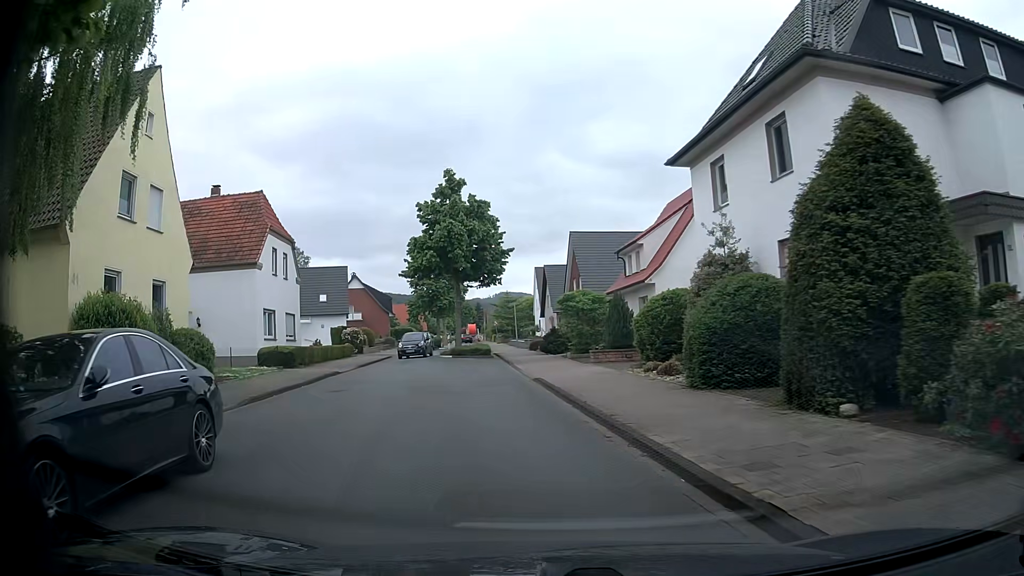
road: unclassified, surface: asphalt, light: Day
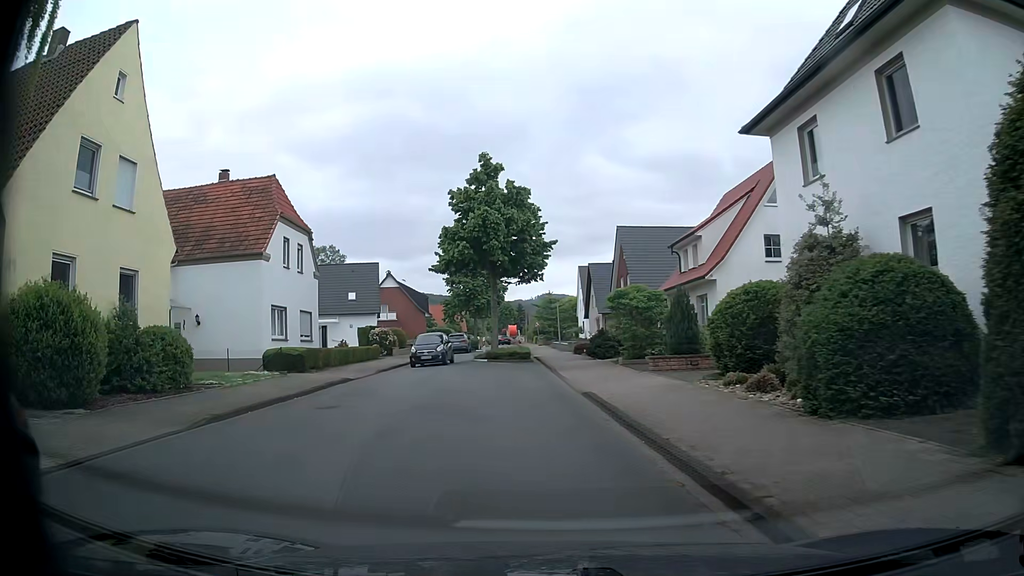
(-0.2, +4.1) m; -4°
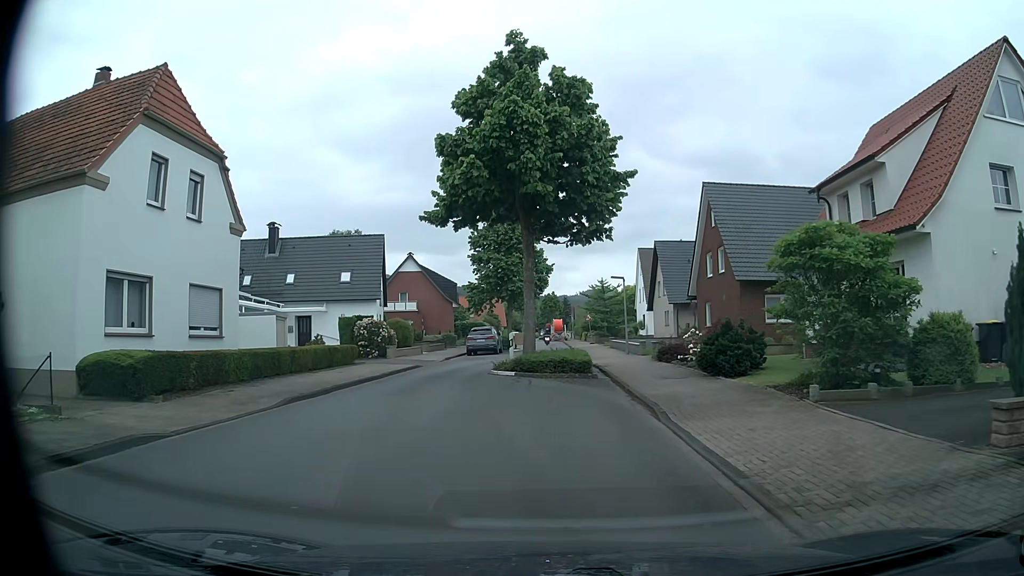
(-1.0, +14.8) m; -5°
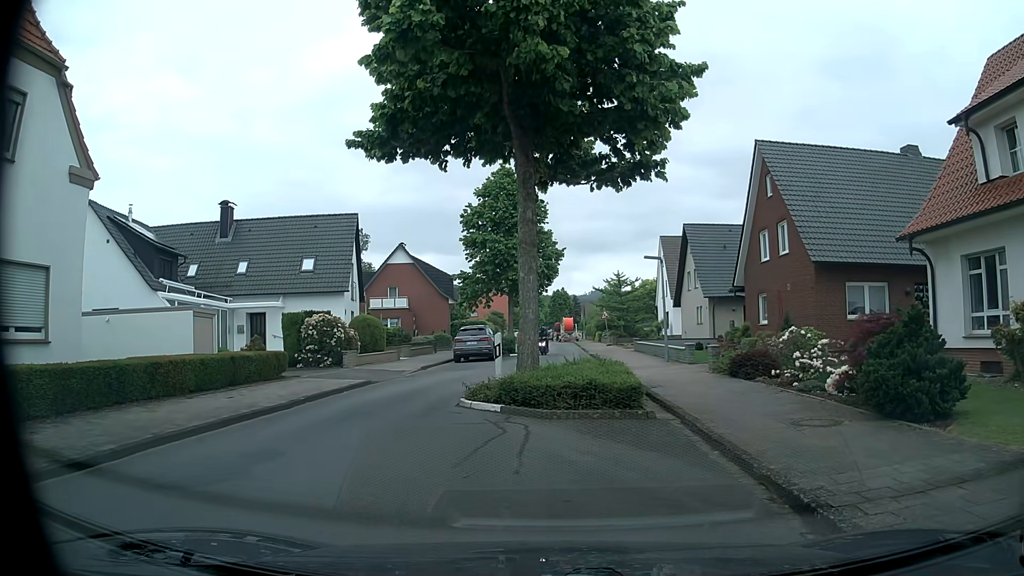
(0.0, +8.6) m; 0°
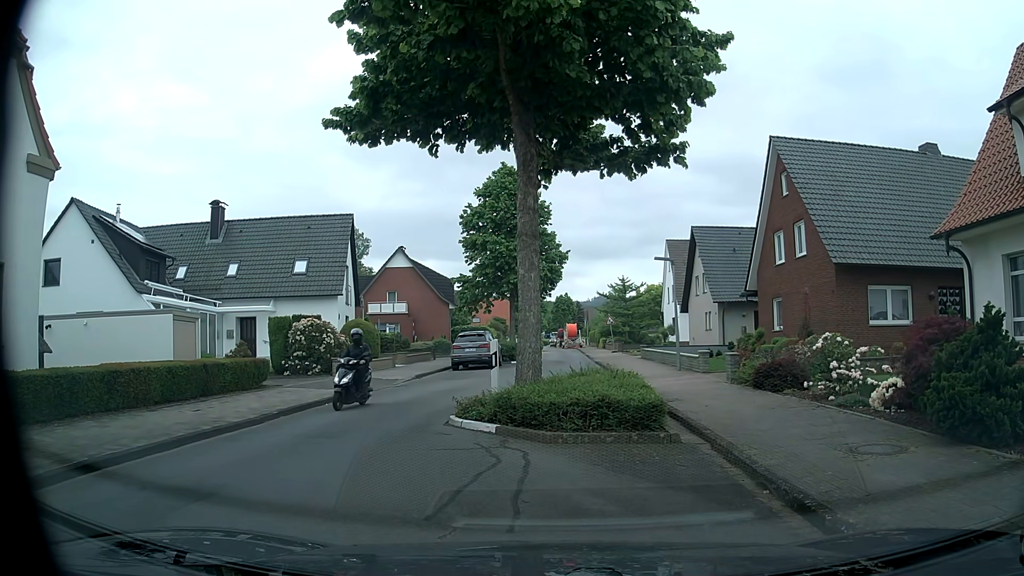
(0.0, +1.6) m; -1°
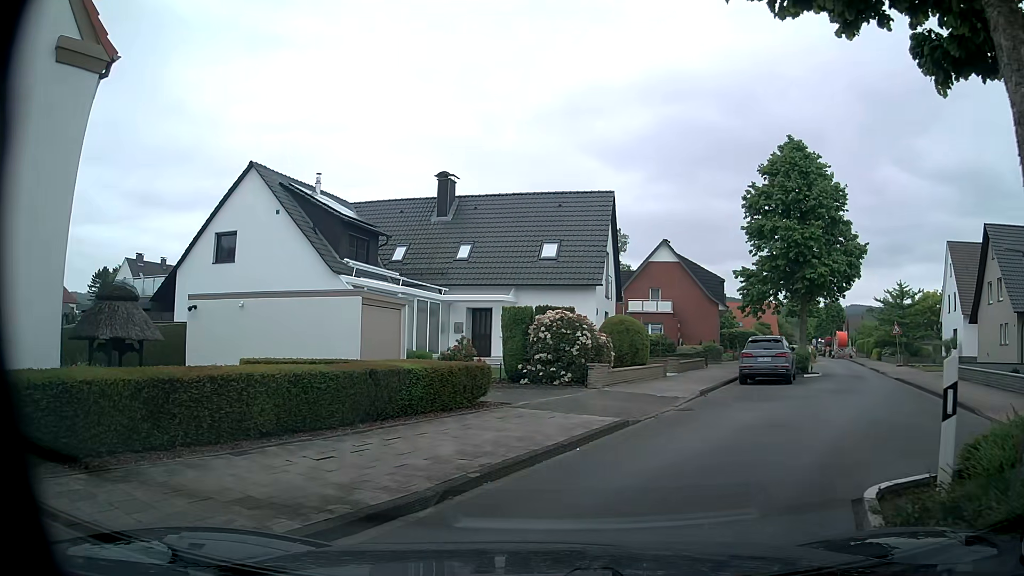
(-1.3, +6.6) m; -22°
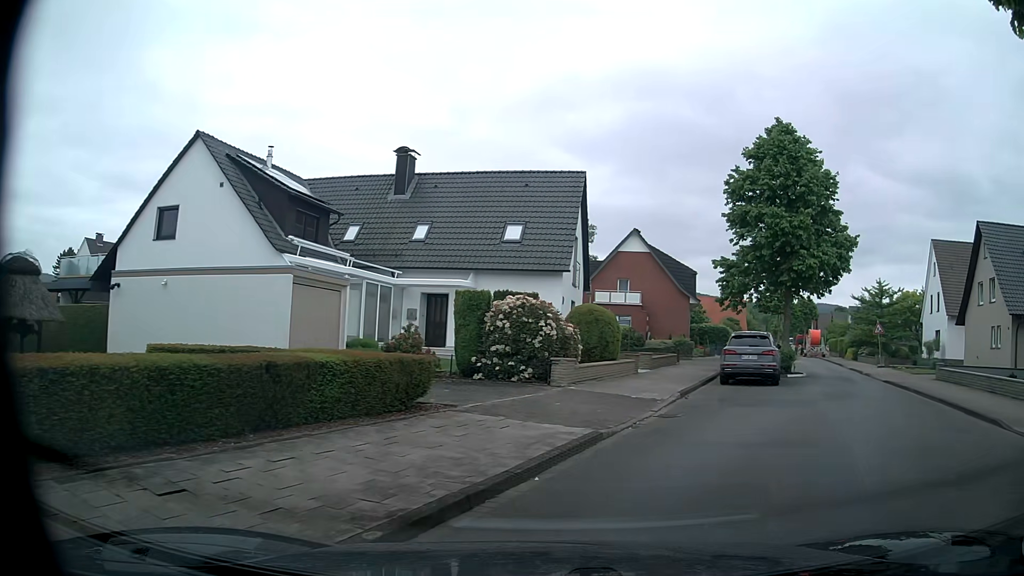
(0.0, +2.5) m; +3°
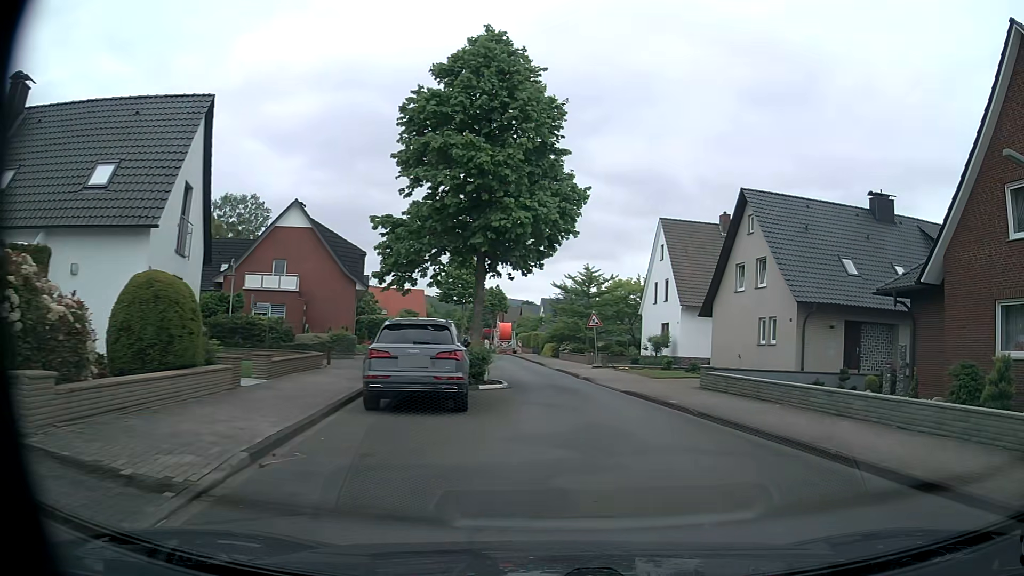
(+2.2, +9.0) m; +28°
